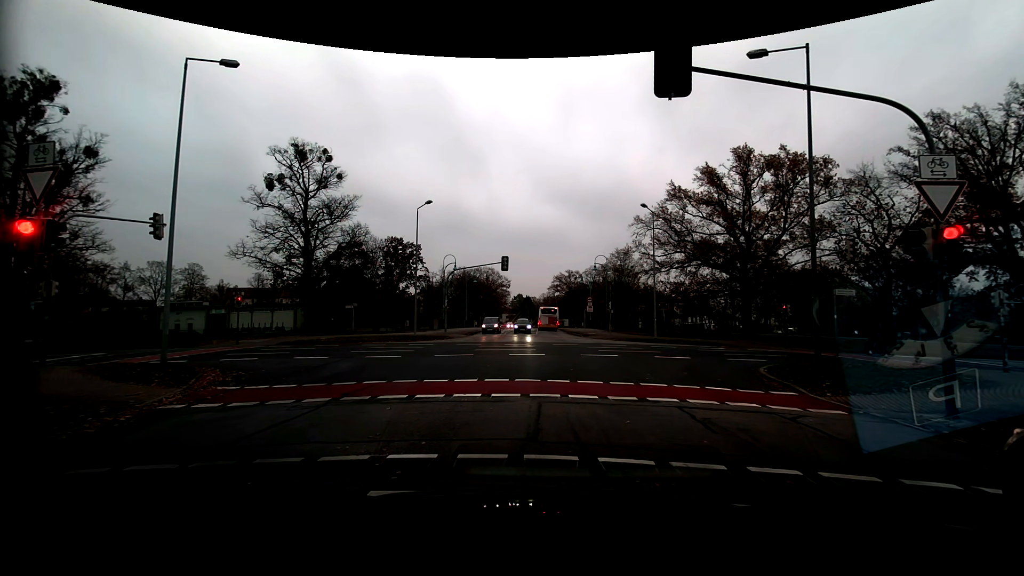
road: residential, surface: asphalt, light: Day
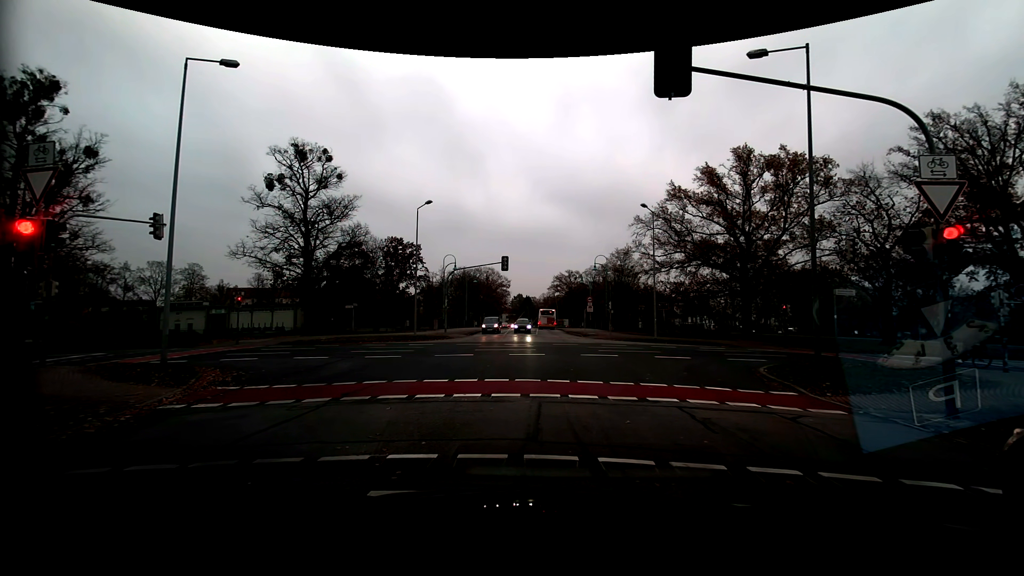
(0.0, 0.0) m; 0°
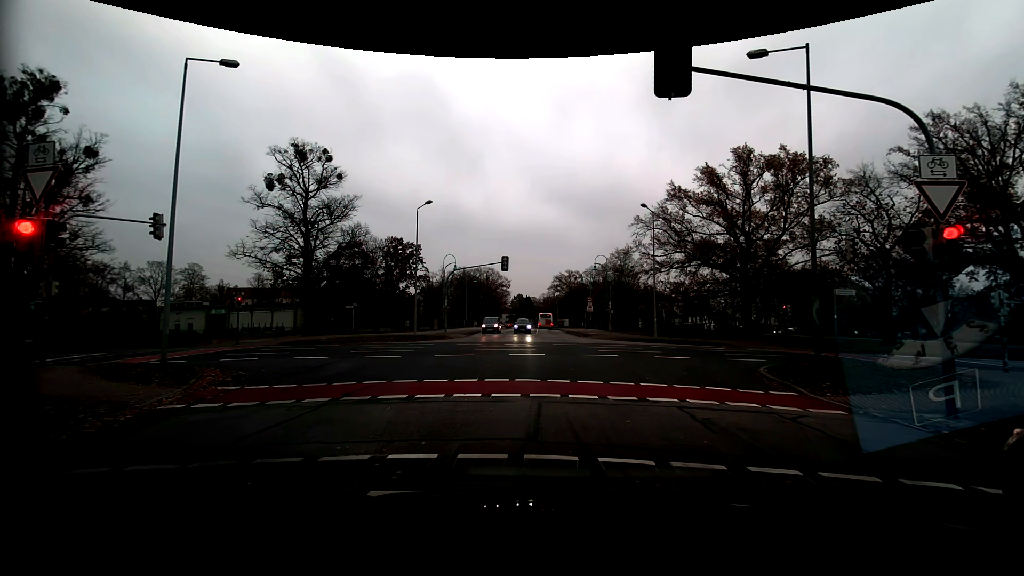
(0.0, 0.0) m; 0°
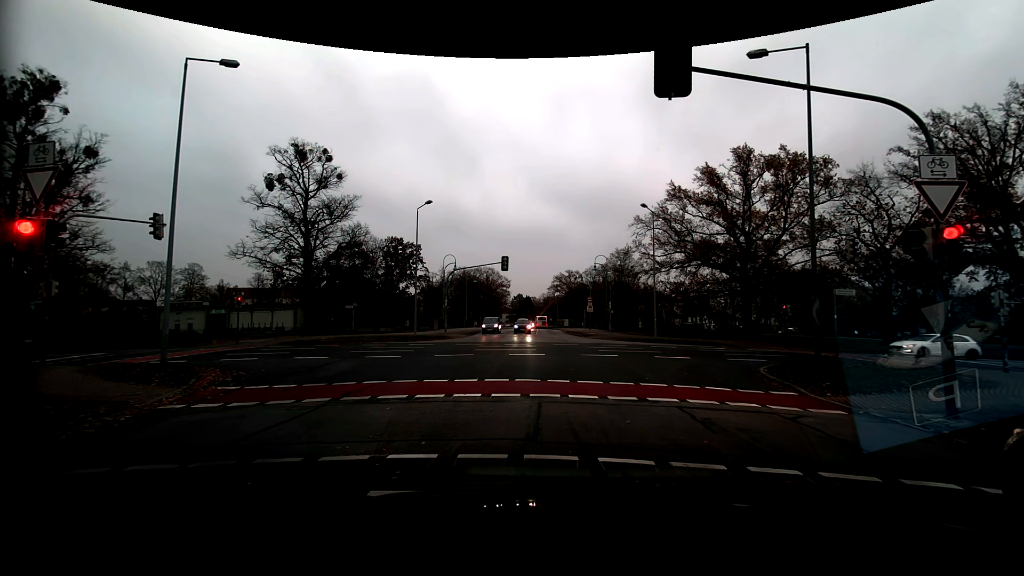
(0.0, 0.0) m; 0°
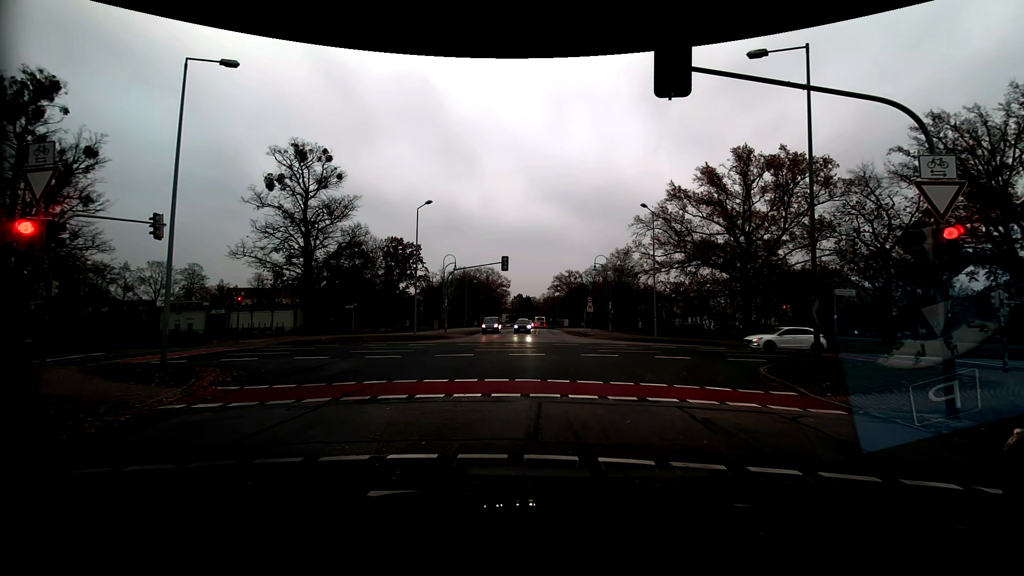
(0.0, 0.0) m; 0°
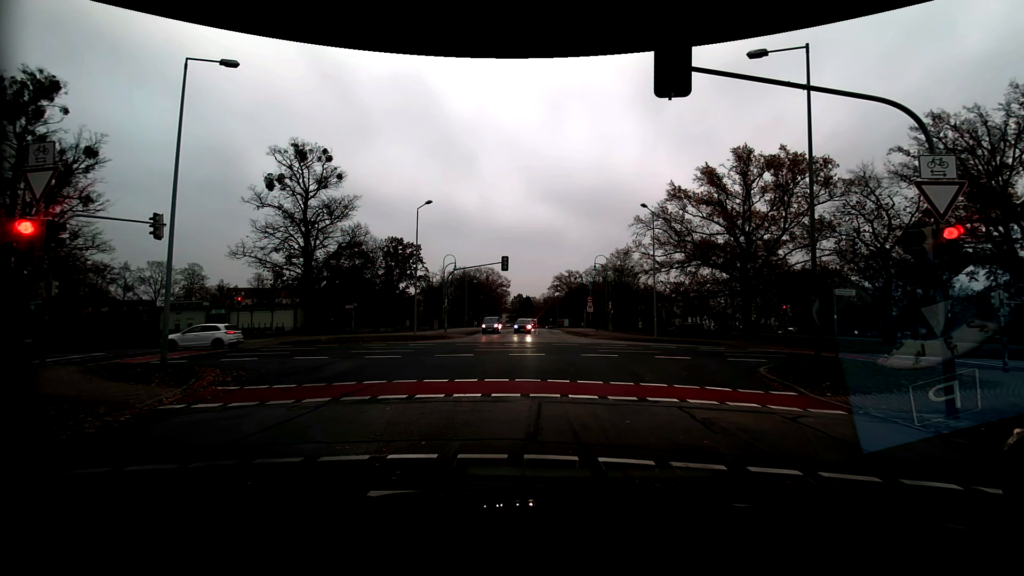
(0.0, 0.0) m; 0°
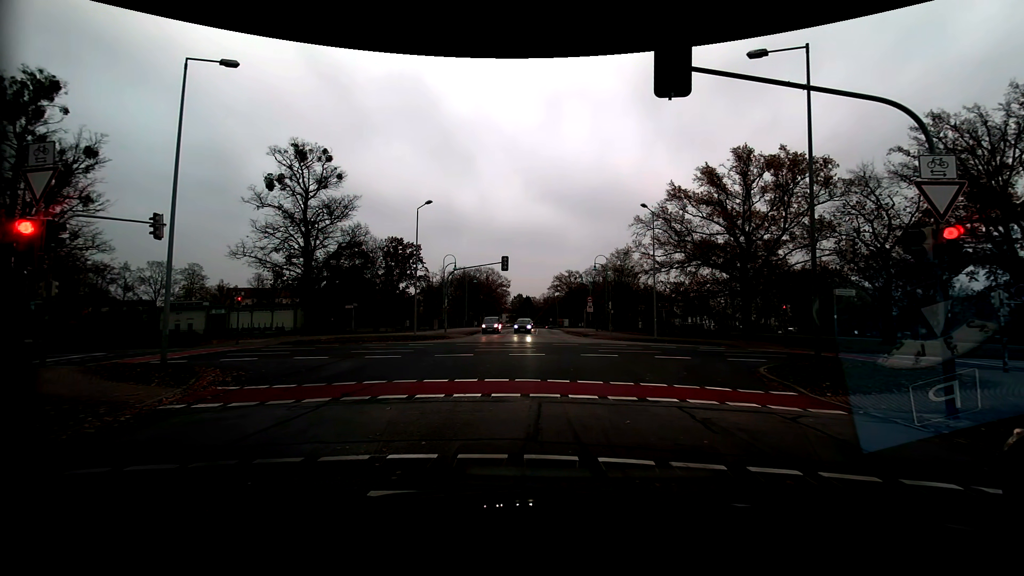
(0.0, 0.0) m; 0°
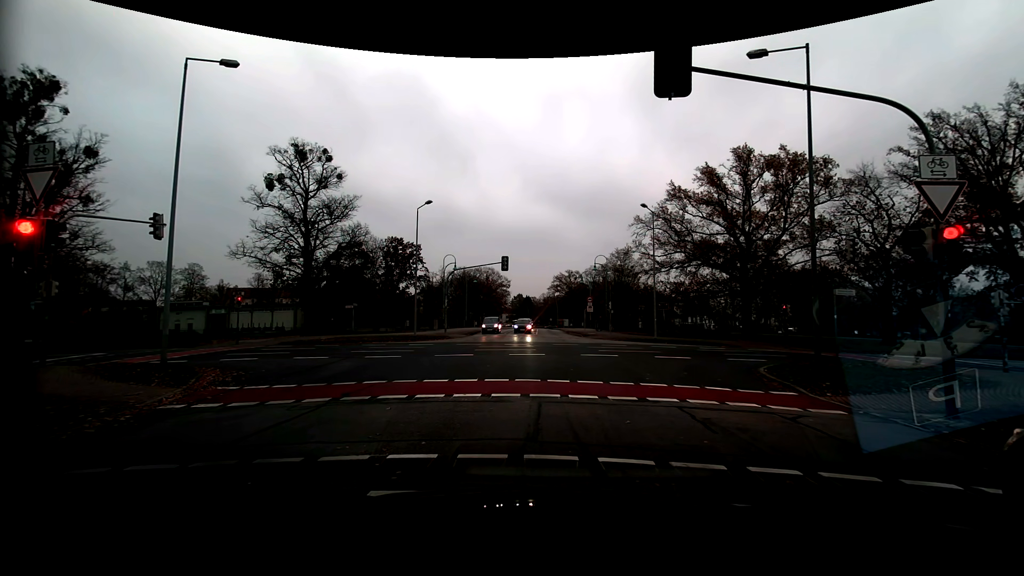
(0.0, 0.0) m; 0°
(0, +10) (0, +20) (-5, +29) (-14, +31) (-24, +31) (-34, +30) (-44, +29) (-54, +27) (-63, +24) (-73, +22) m
